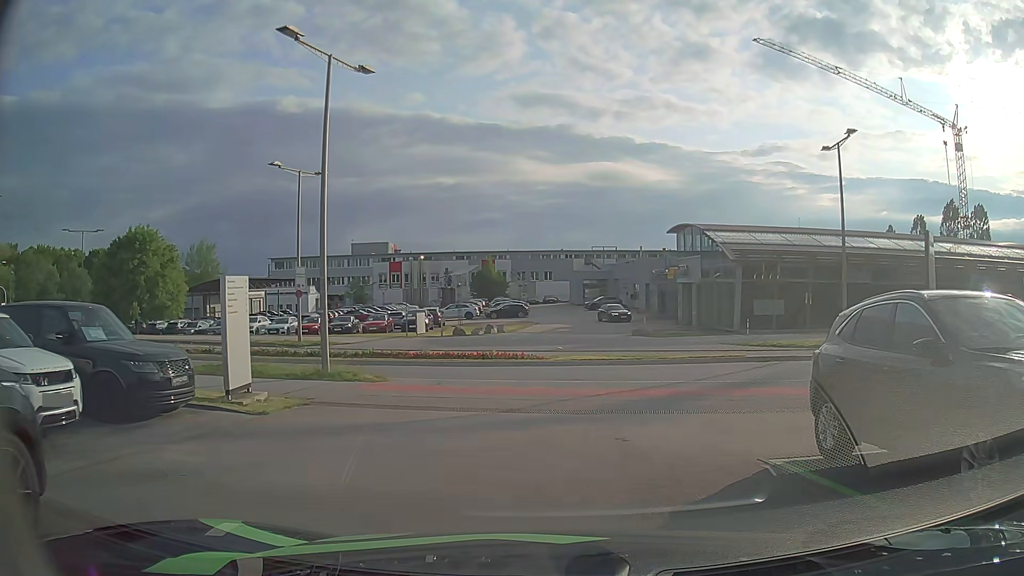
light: Day
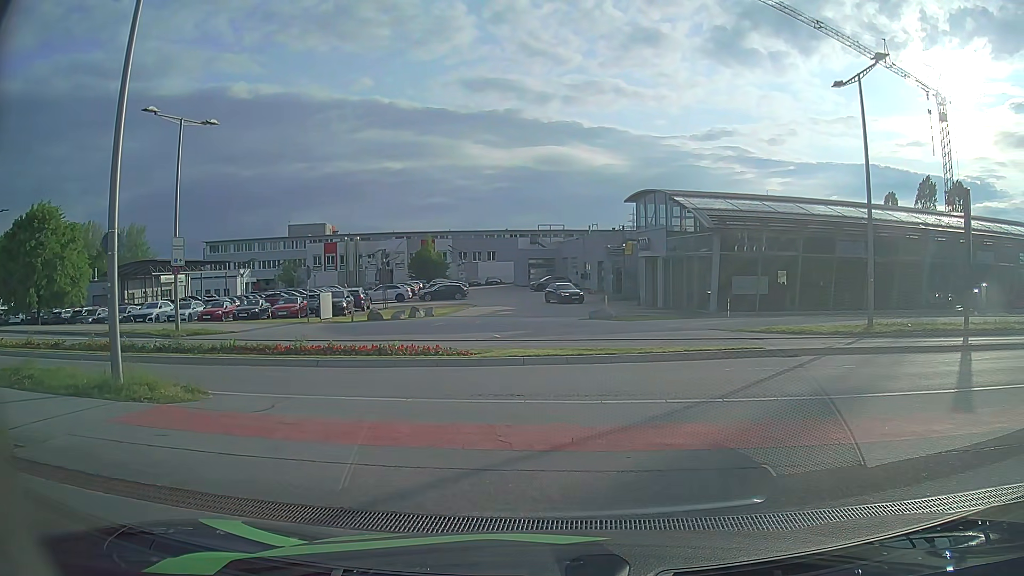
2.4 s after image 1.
(+0.2, +7.5) m; +4°
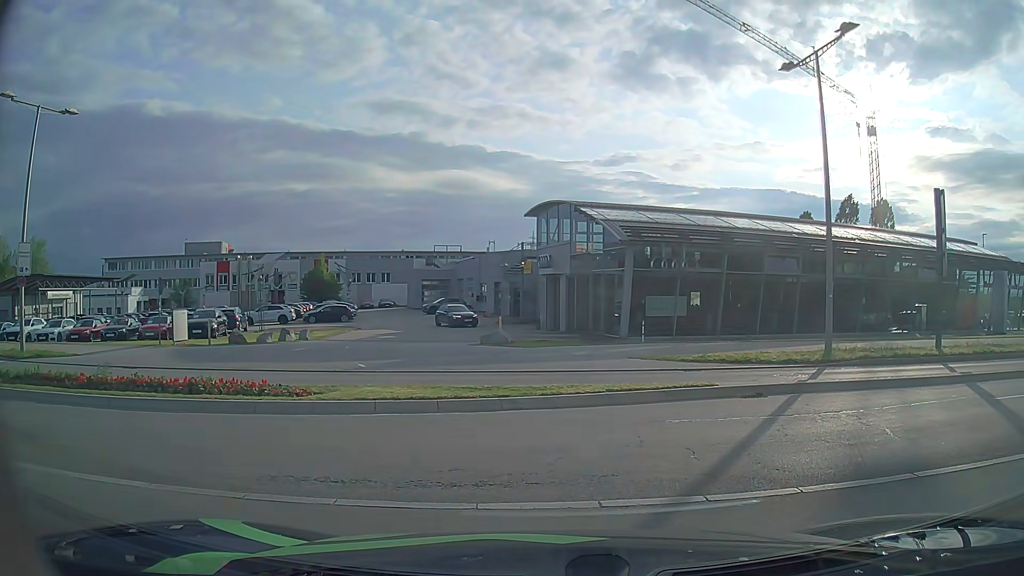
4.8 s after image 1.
(+0.2, +4.5) m; +9°
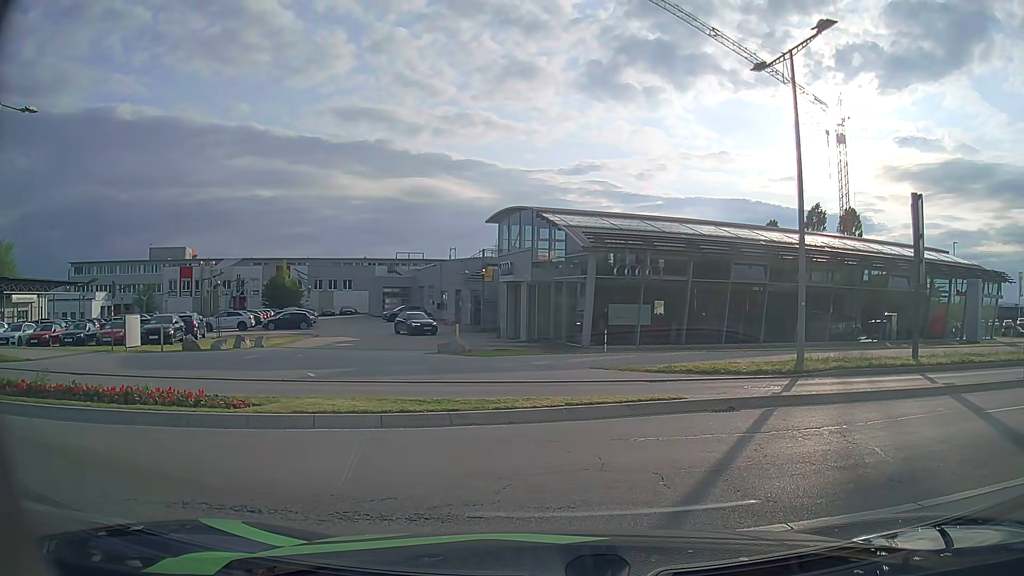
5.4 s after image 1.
(0.0, +0.9) m; +2°
